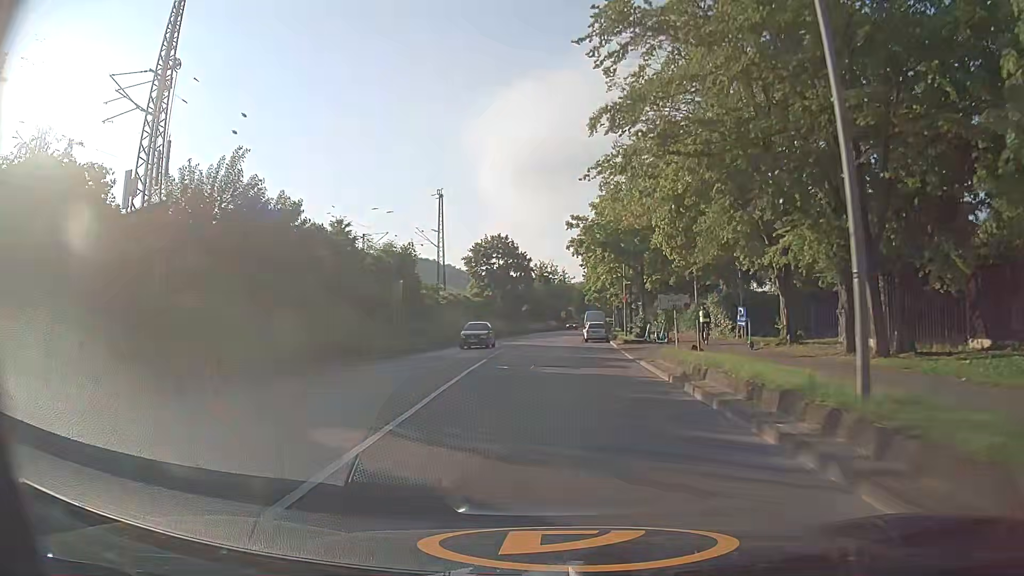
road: secondary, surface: asphalt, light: Day
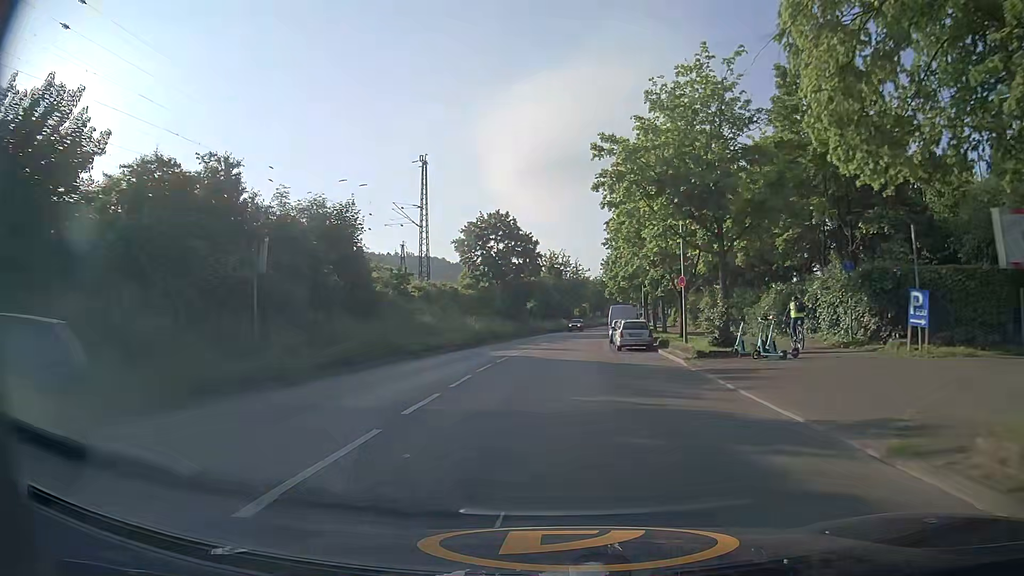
(-0.2, +17.0) m; -1°
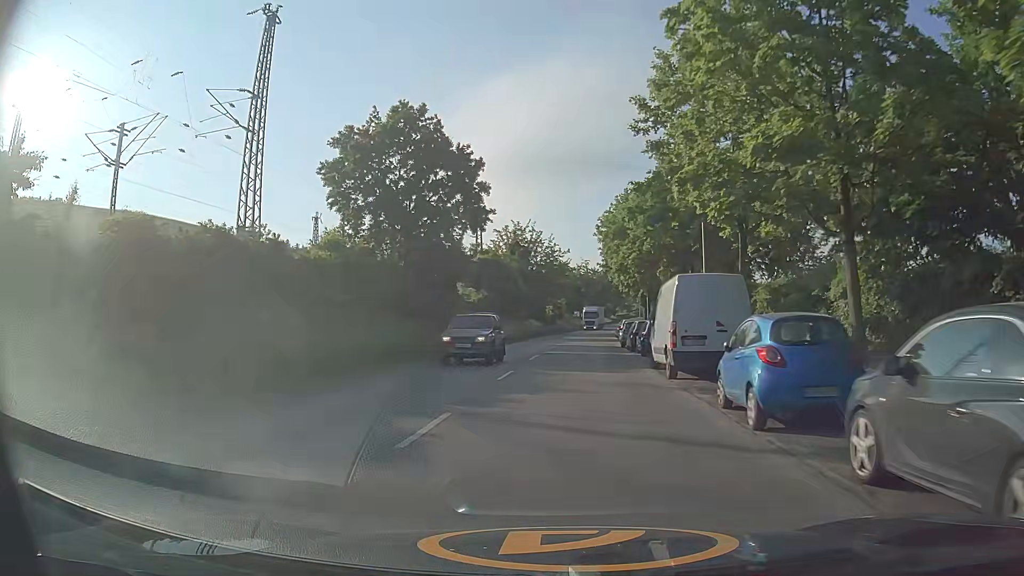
(+0.4, +33.8) m; +2°
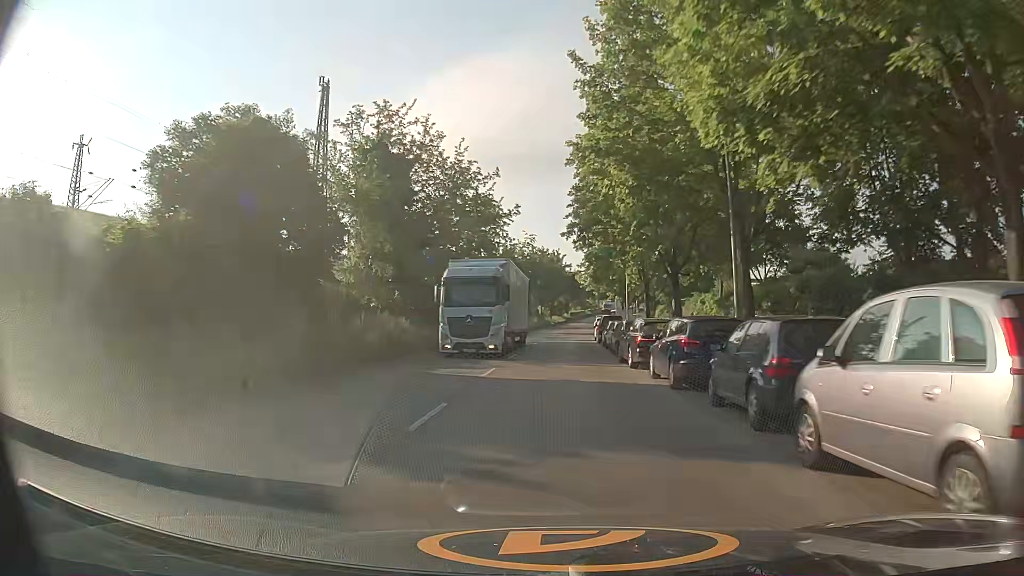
(+2.1, +43.6) m; +5°
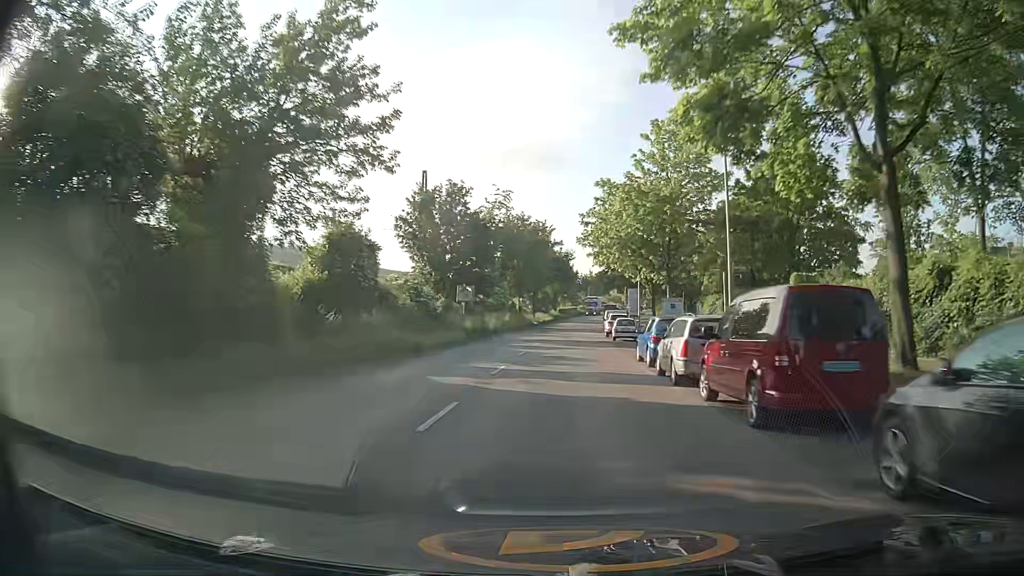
(+0.2, +35.9) m; +2°
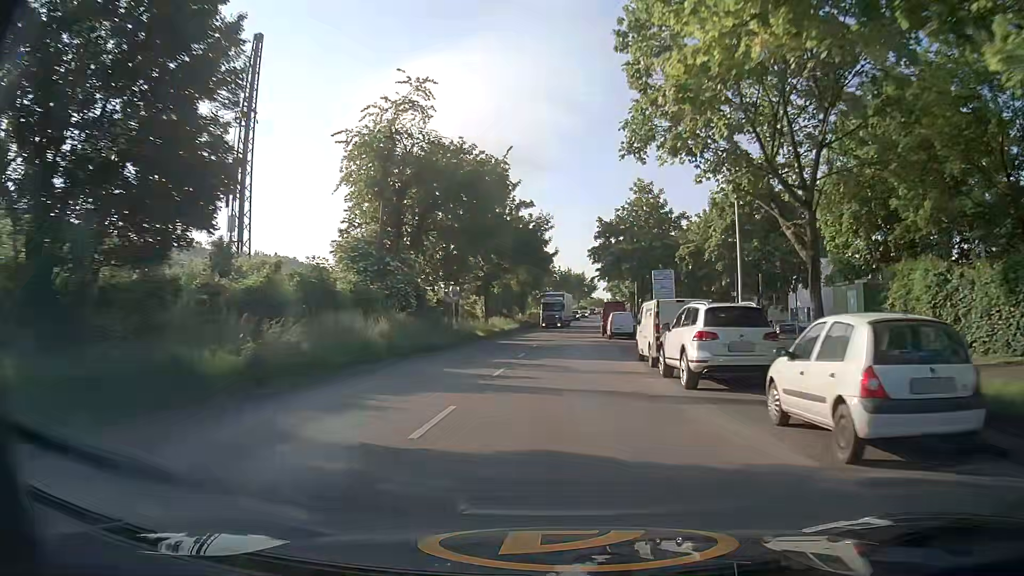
(+0.1, +36.3) m; +1°
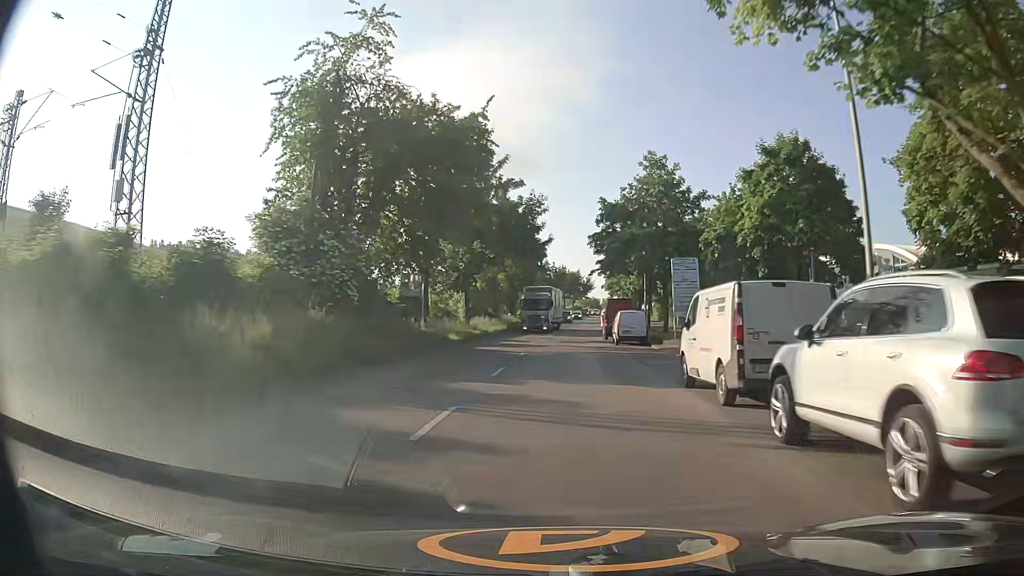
(0.0, +9.1) m; 0°
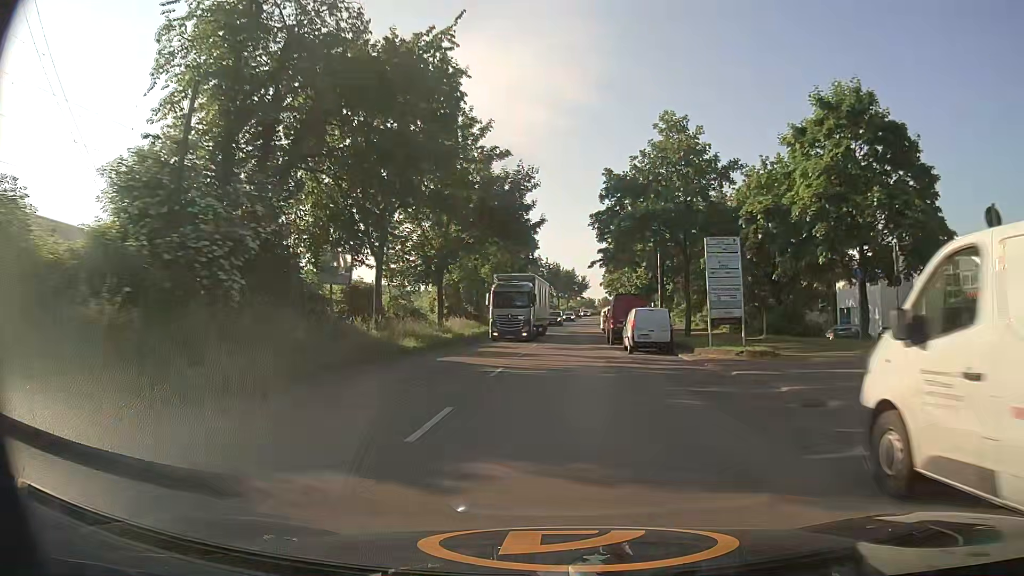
(0.0, +9.1) m; +1°
(0, +10) (0, +20) (+1, +30) (+1, +40) (+1, +50) (+2, +60) (+3, +70) (+3, +80) (+4, +90) (+5, +100) m
